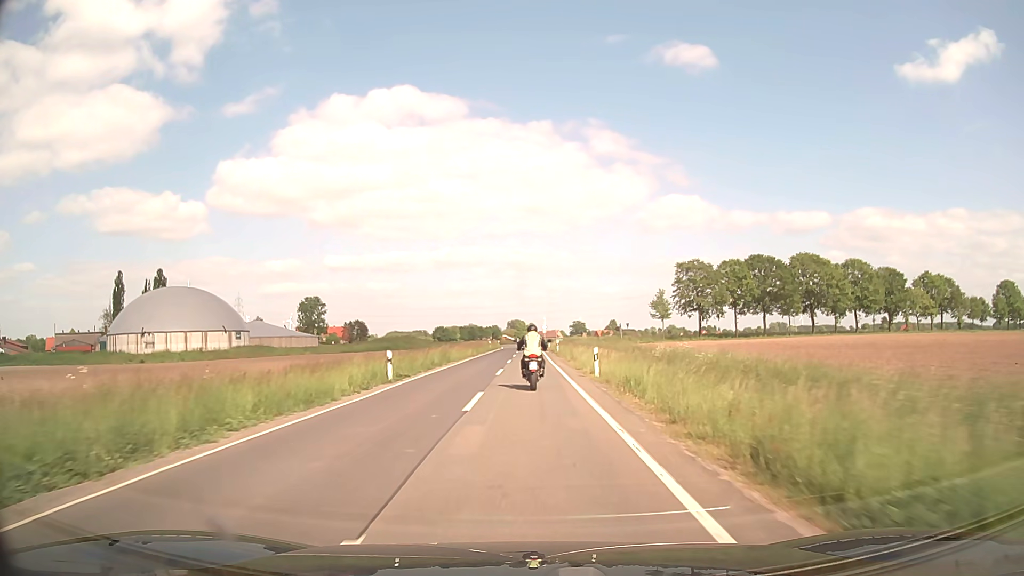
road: secondary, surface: asphalt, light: Day
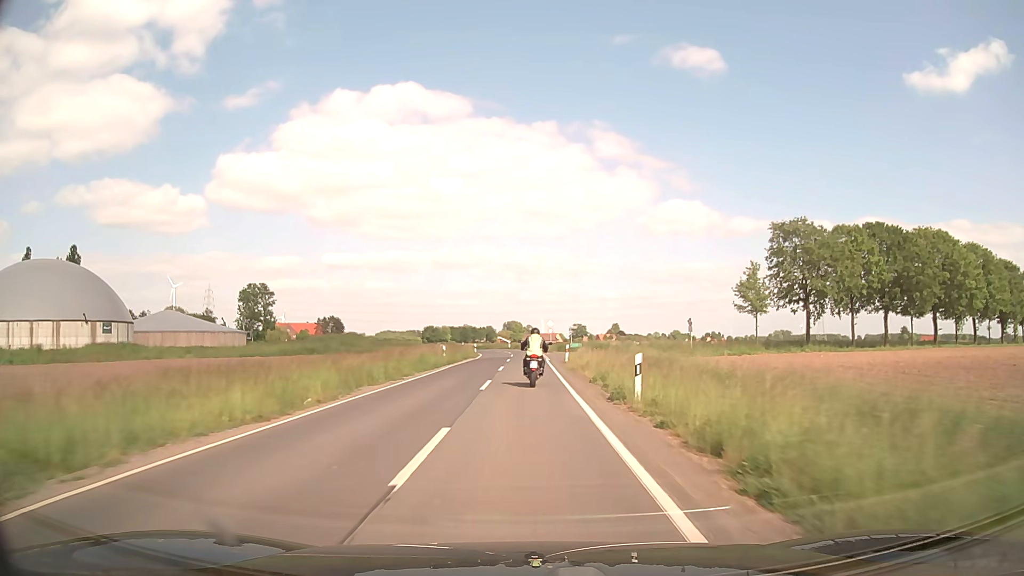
(0.0, +43.0) m; 0°
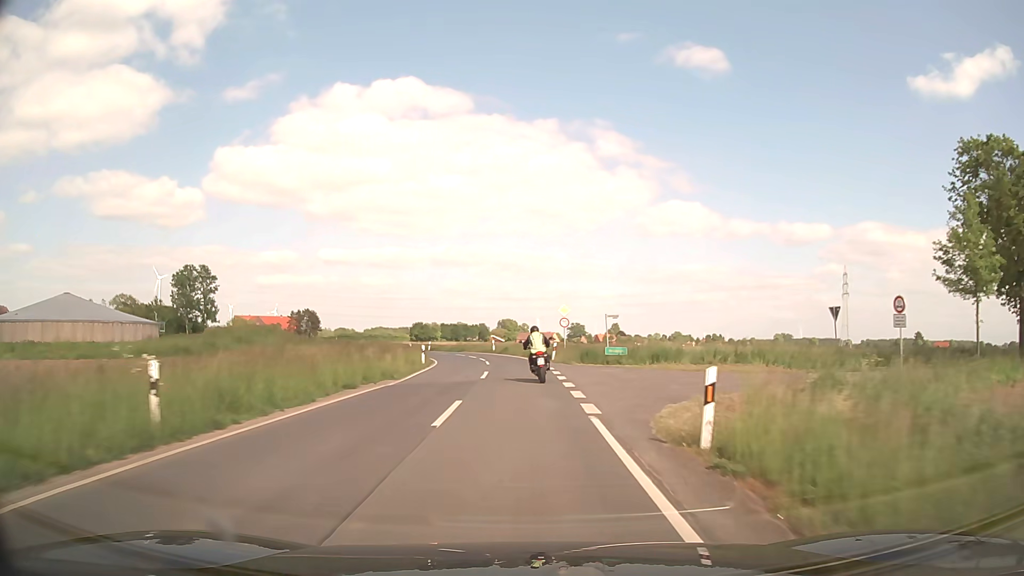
(+0.1, +32.0) m; 0°
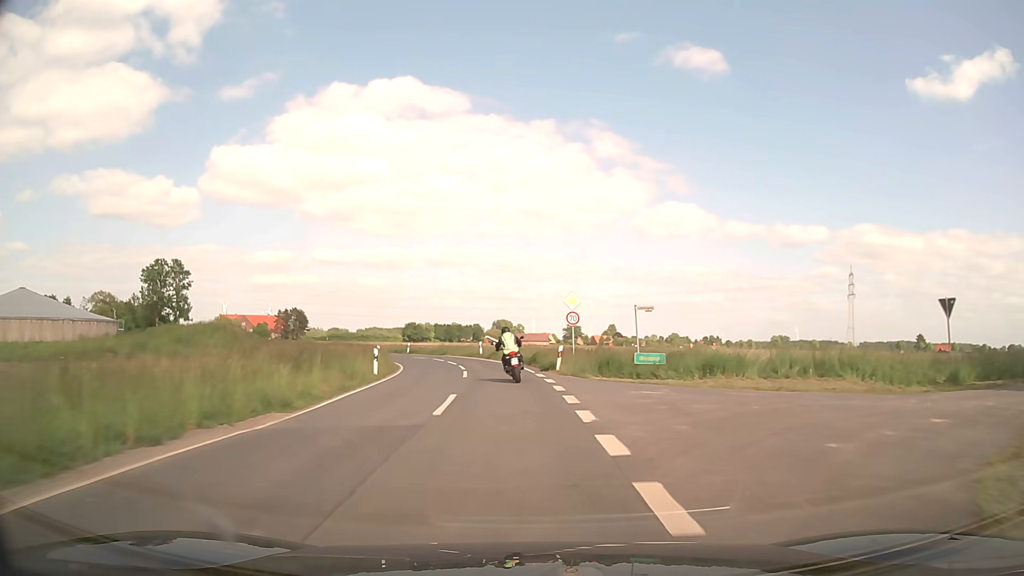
(0.0, +10.4) m; 0°
